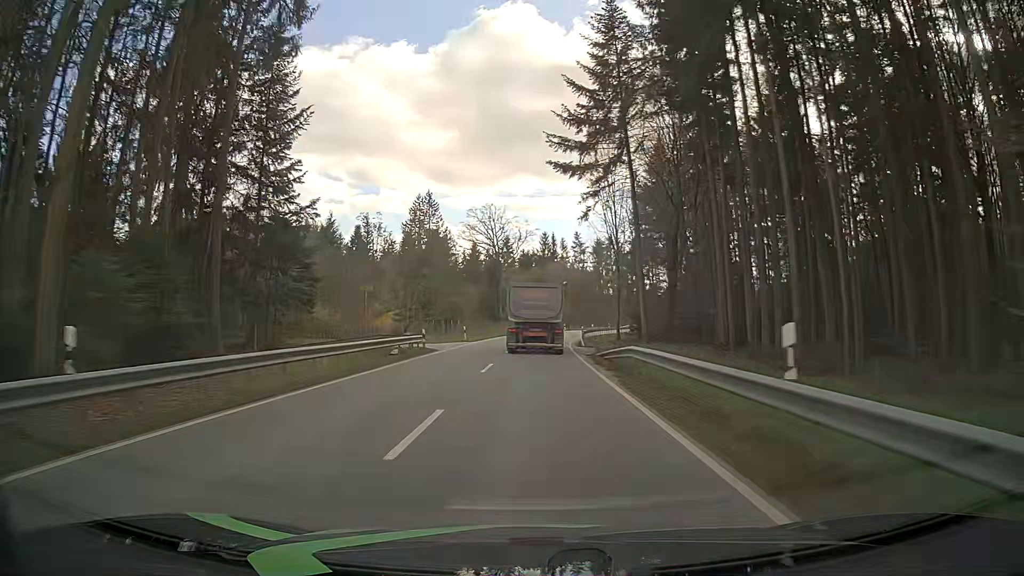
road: tertiary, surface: asphalt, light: Day
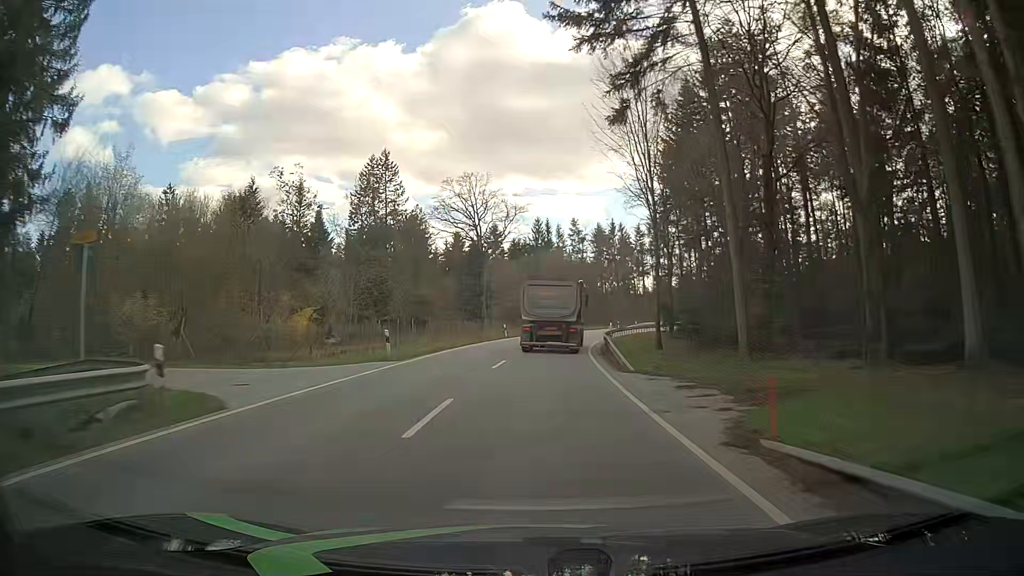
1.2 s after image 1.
(+0.2, +22.8) m; +1°
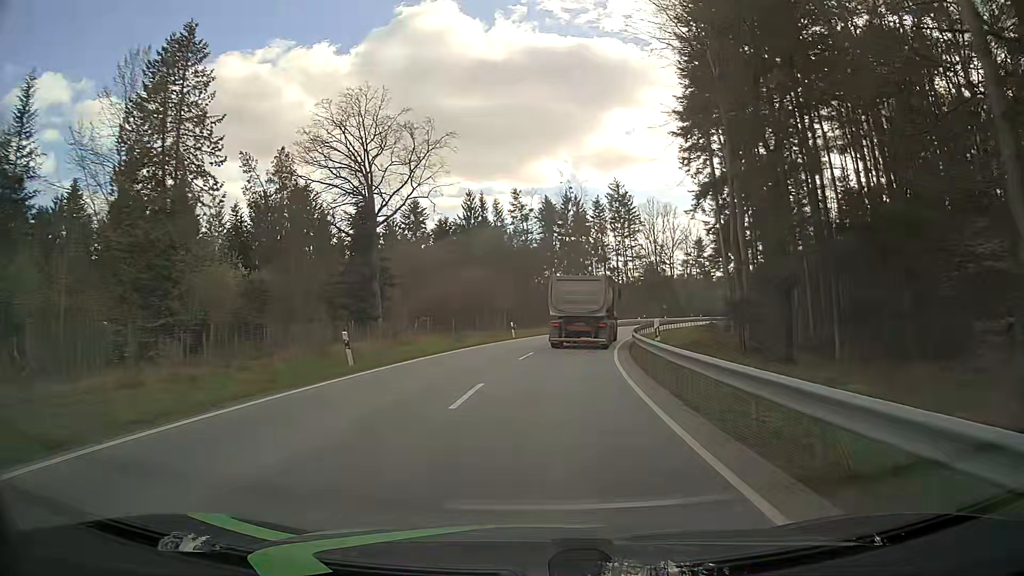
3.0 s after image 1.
(+0.8, +33.7) m; +5°
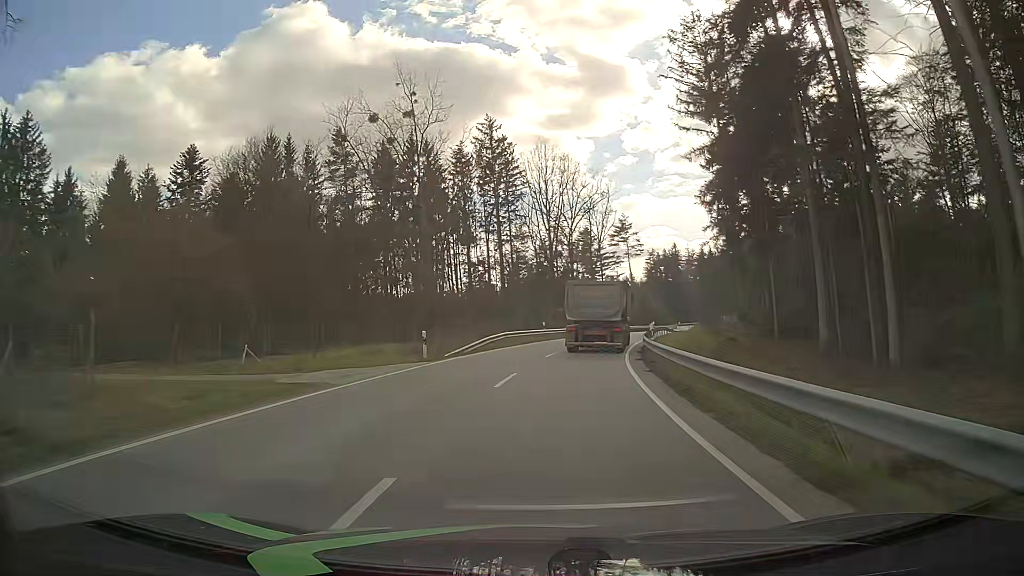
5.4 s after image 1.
(+4.0, +43.5) m; +10°
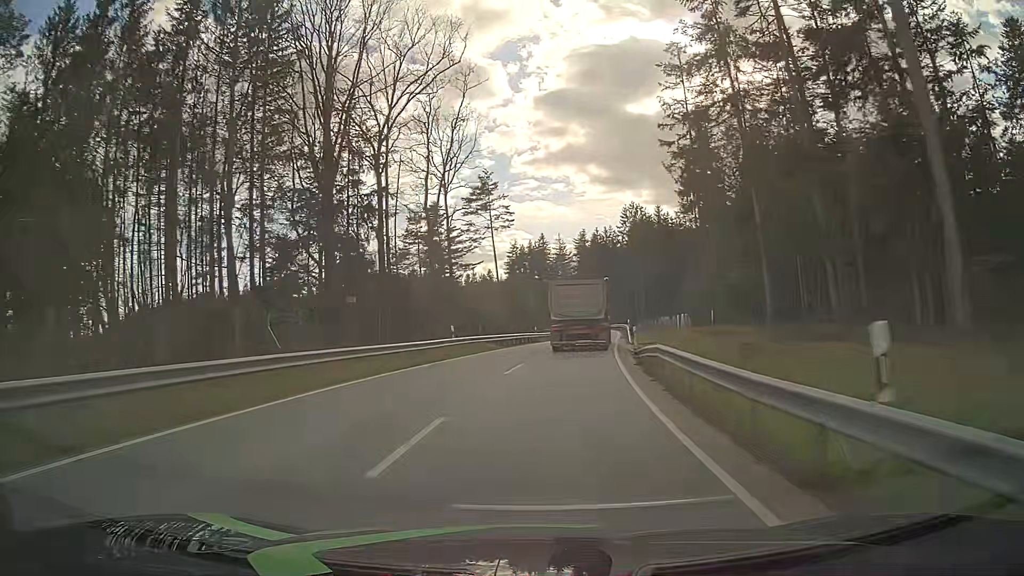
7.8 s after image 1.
(+5.8, +43.5) m; +14°
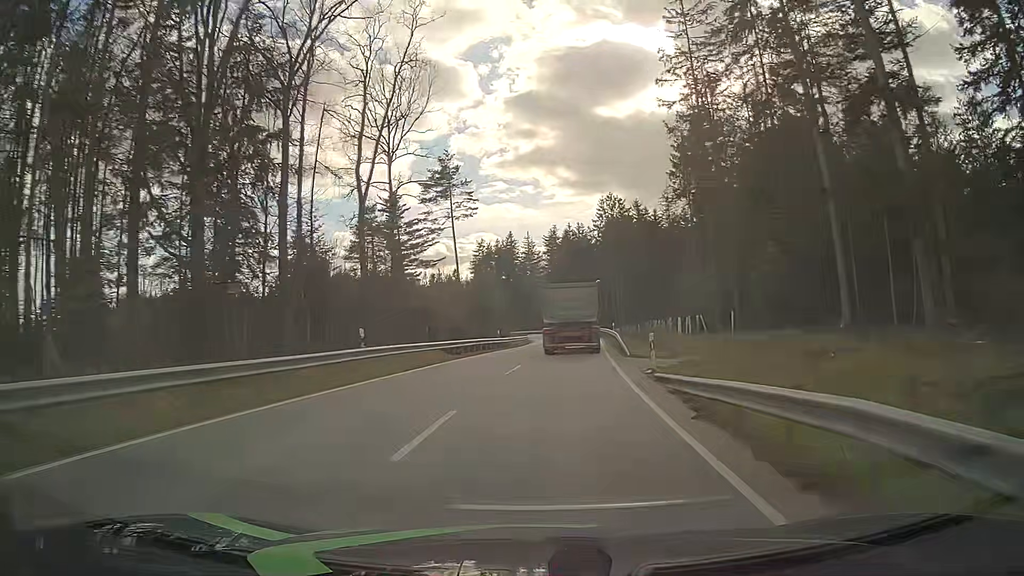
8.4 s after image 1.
(+0.3, +11.1) m; +3°
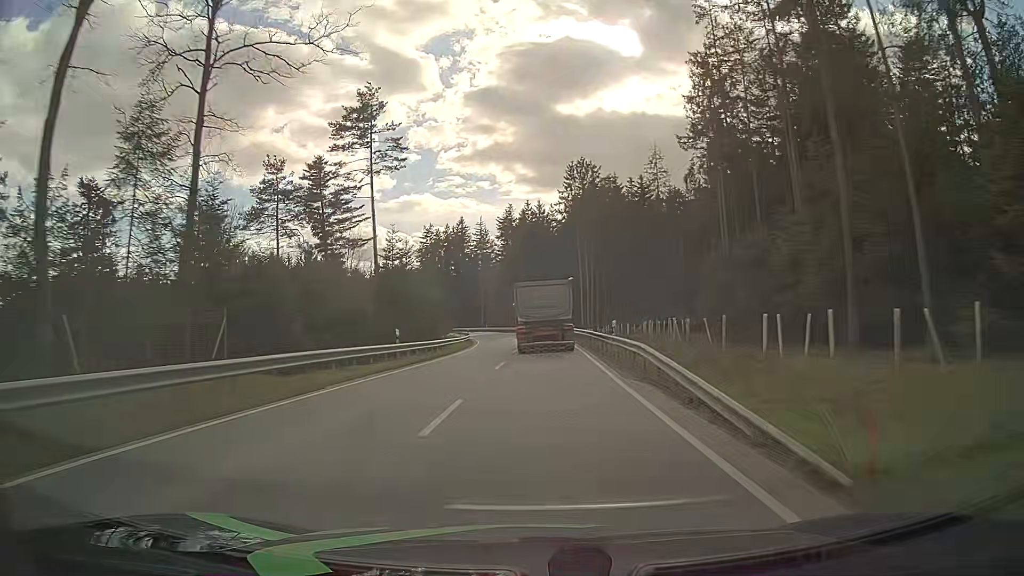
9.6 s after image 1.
(+0.8, +22.4) m; +4°
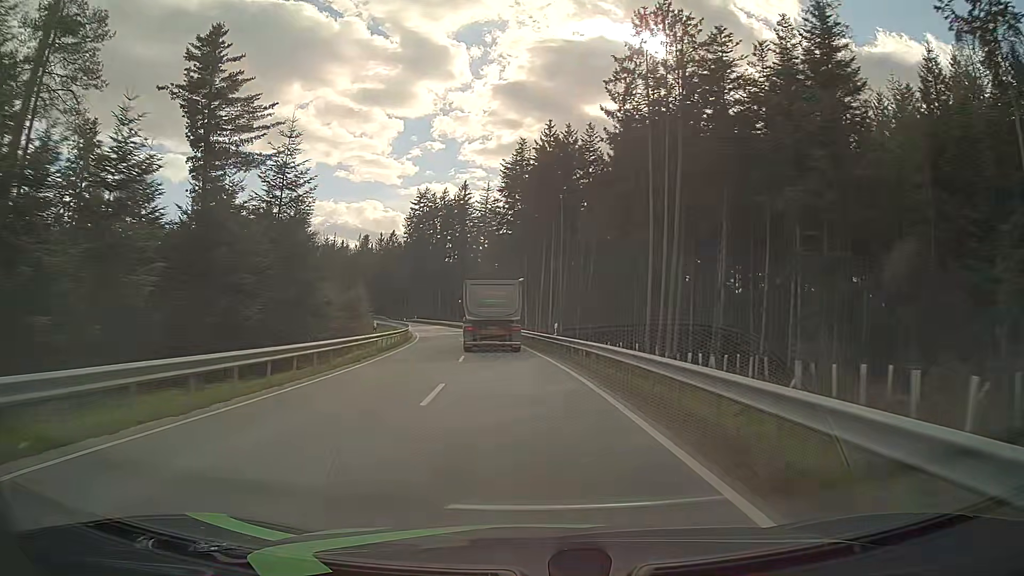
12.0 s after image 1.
(+0.9, +45.1) m; 0°
(0, +10) (-1, +20) (-1, +30) (-2, +40) (-4, +50) (-5, +60) (-7, +70) (-9, +79) (-12, +89) (-14, +99) m
